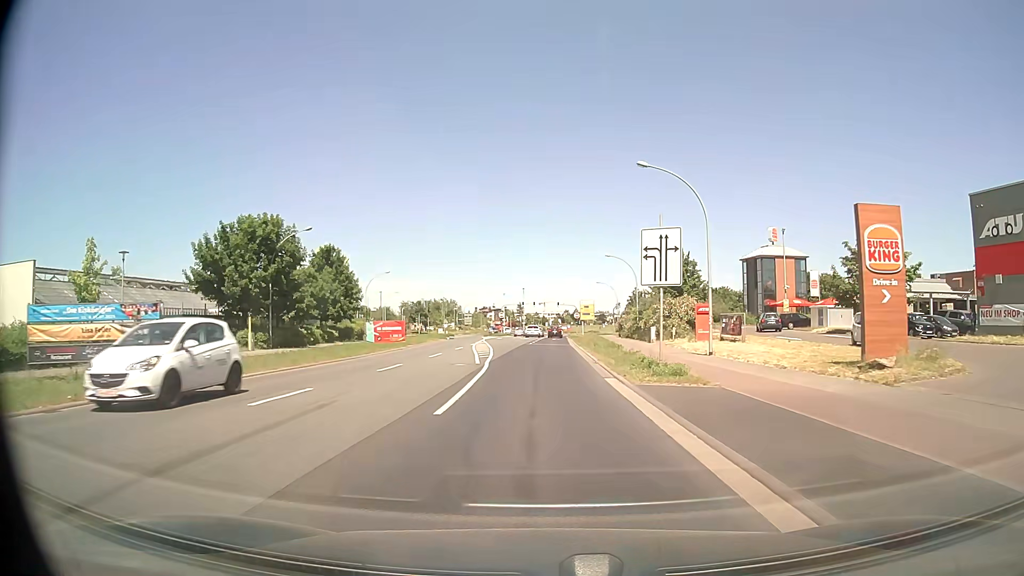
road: tertiary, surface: asphalt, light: Day
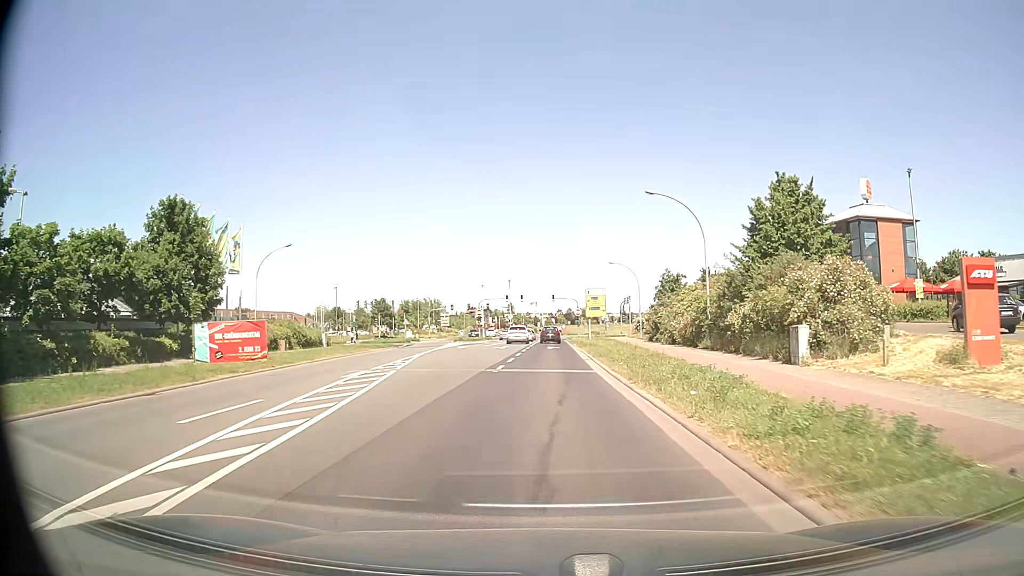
(+0.2, +28.8) m; +1°
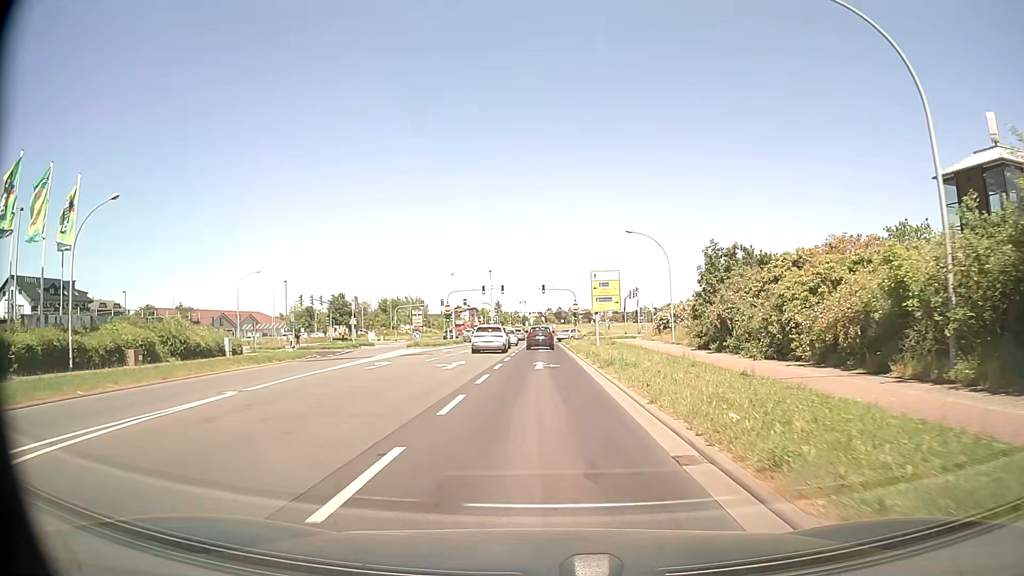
(+0.2, +21.1) m; +1°
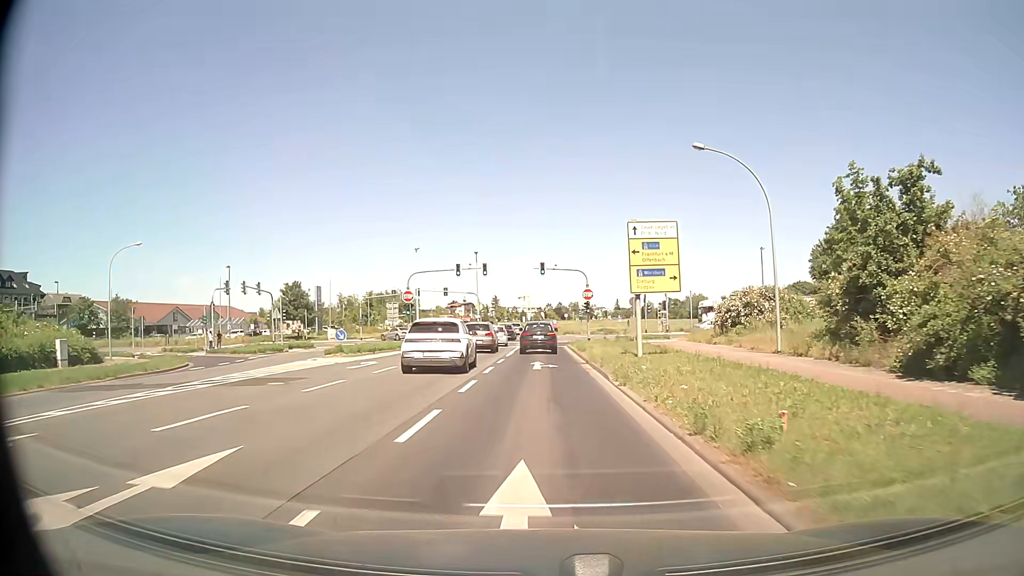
(+0.1, +20.8) m; 0°
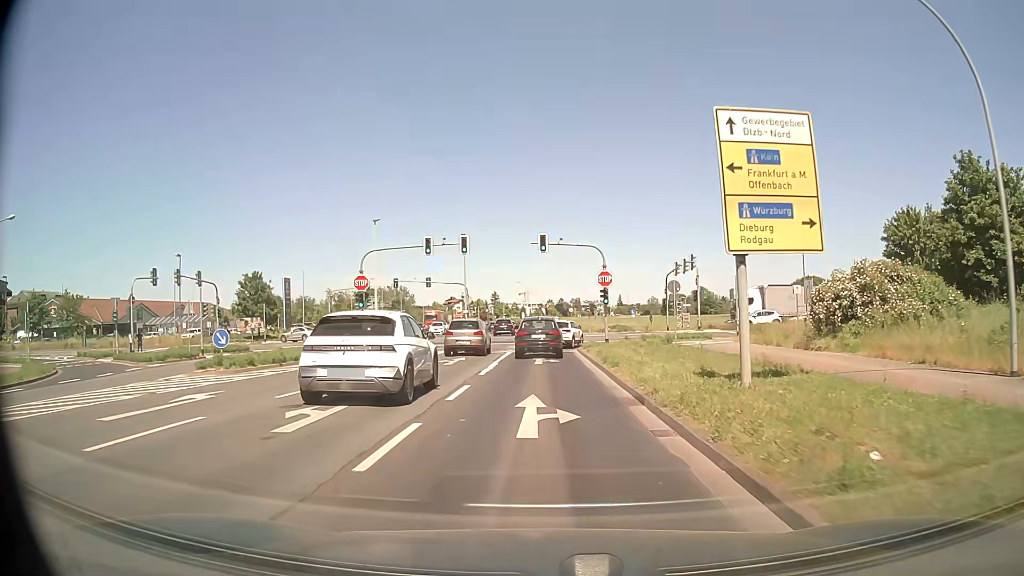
(0.0, +13.6) m; 0°
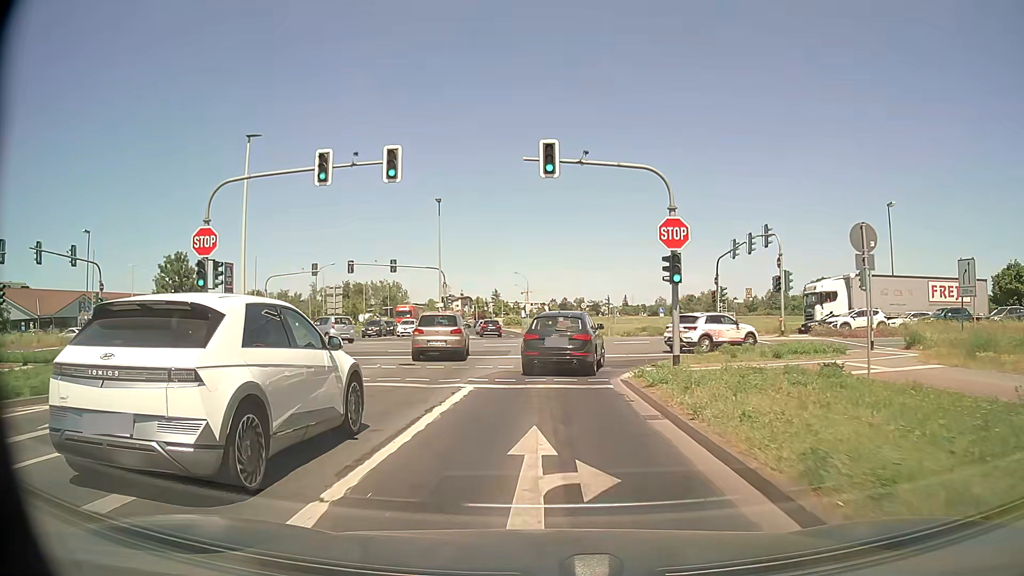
(0.0, +18.6) m; 0°
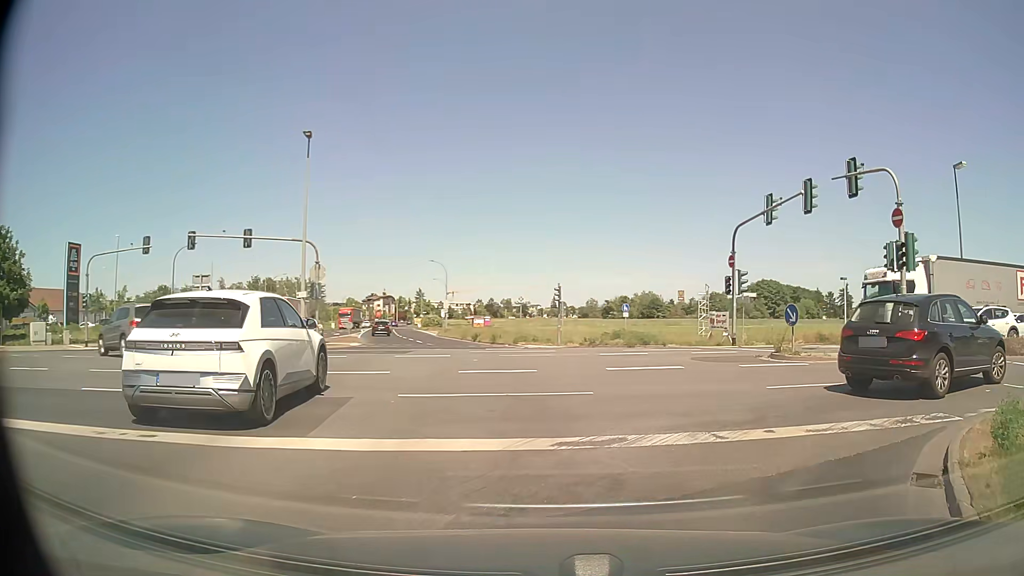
(+0.2, +17.3) m; +6°
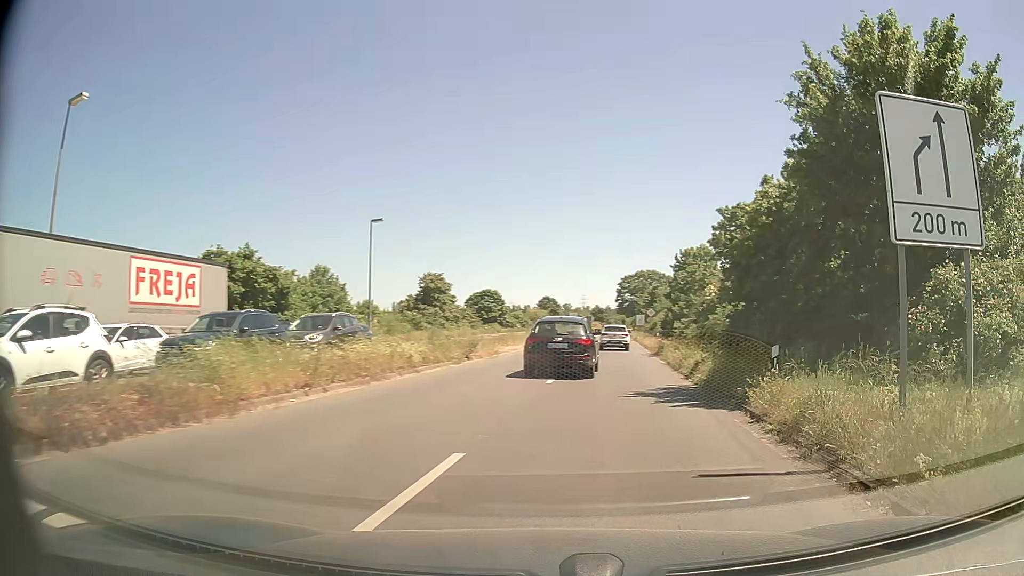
(+8.5, +12.0) m; +76°
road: primary
(+1, +10) (+2, +20) (+3, +30) (+5, +40) (+6, +50) (+7, +60) (+8, +70) (+9, +79) (+11, +89) (+12, +99) m
